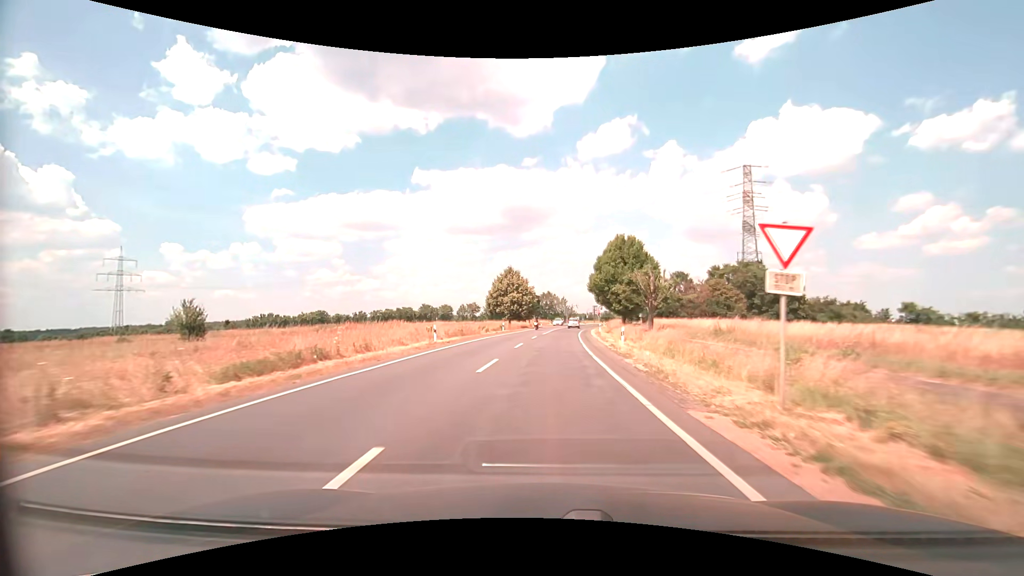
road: secondary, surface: asphalt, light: Day
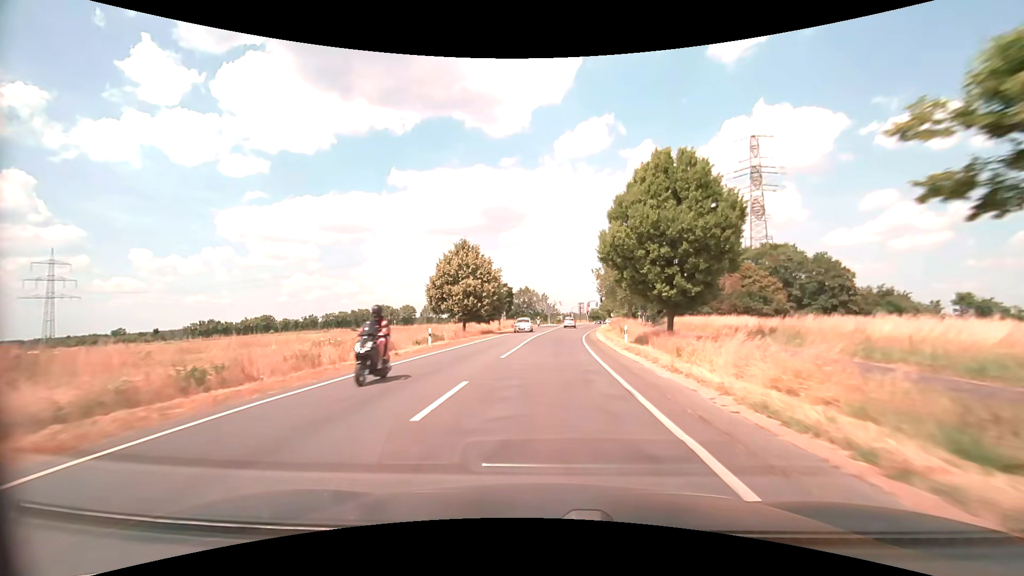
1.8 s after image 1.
(+0.5, +27.9) m; +2°
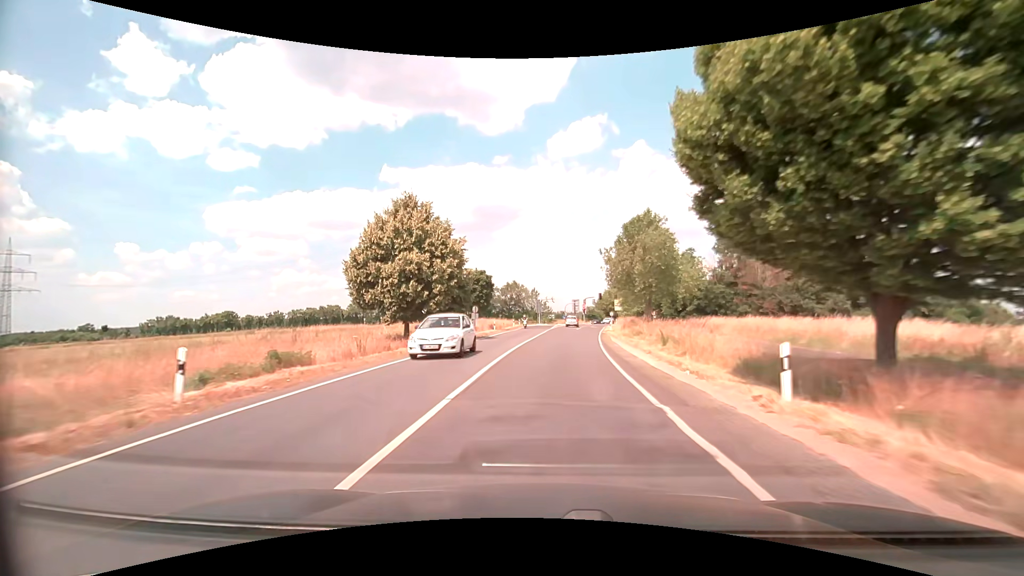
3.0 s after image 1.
(+0.2, +18.2) m; +1°
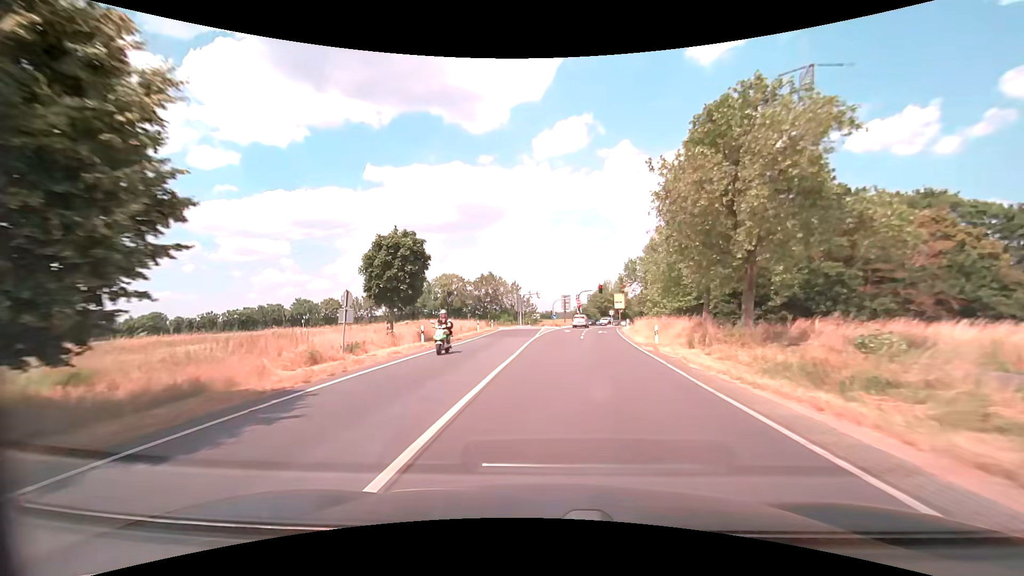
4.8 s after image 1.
(+0.3, +26.6) m; +2°
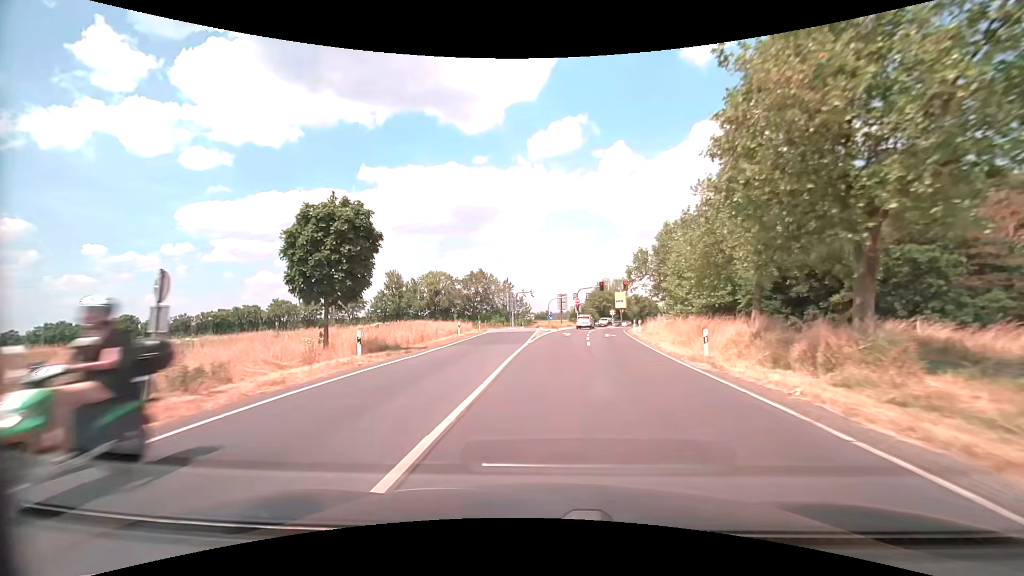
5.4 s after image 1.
(+0.1, +8.5) m; +1°
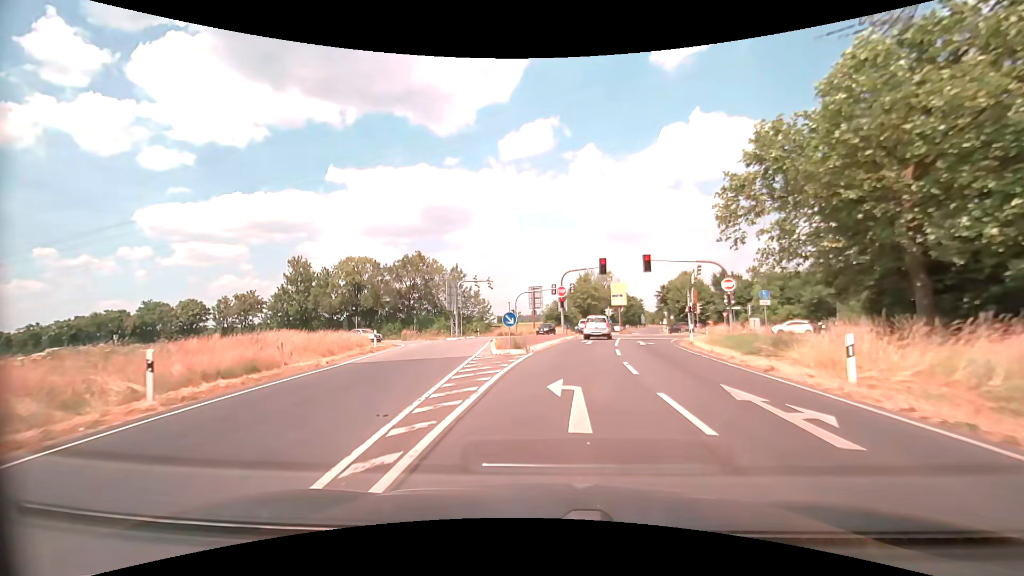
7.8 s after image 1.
(+0.8, +30.1) m; +4°
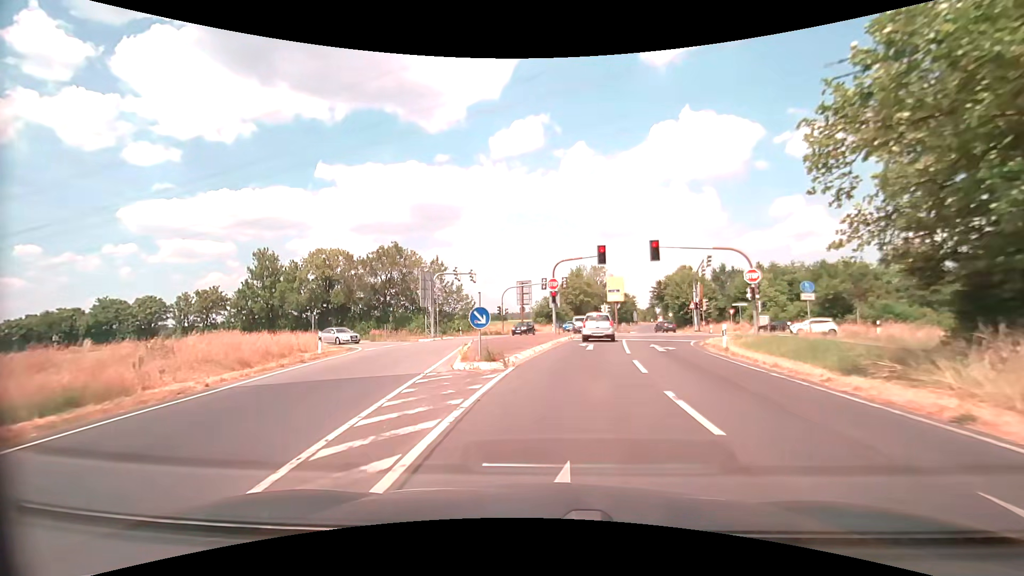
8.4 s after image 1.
(0.0, +6.2) m; +1°
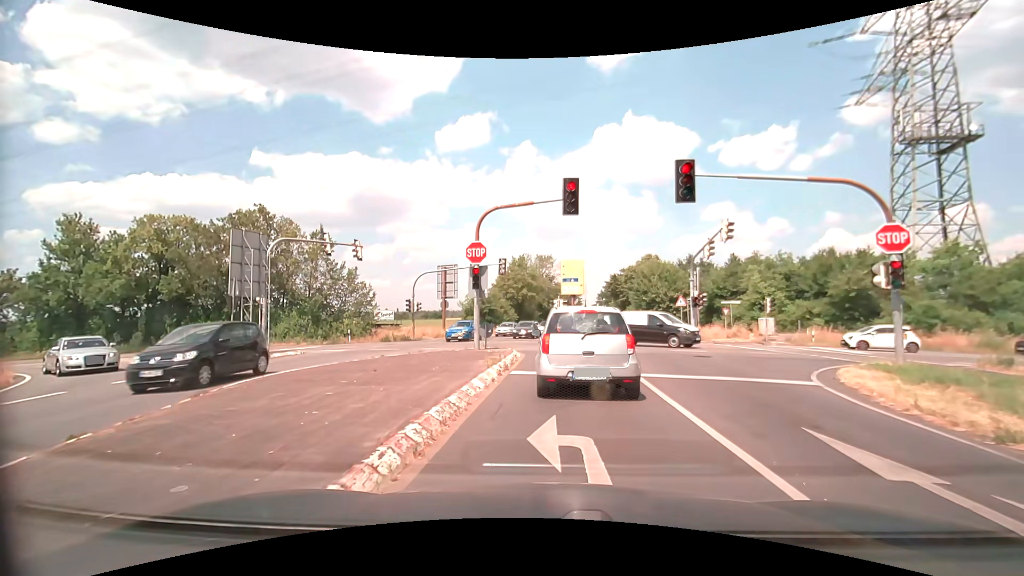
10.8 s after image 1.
(+0.8, +17.3) m; +7°
(0, +10) (0, +20) (-3, +29) (-11, +36) (-20, +39) (-30, +40) (-40, +42) (-50, +43) (-60, +45) (-69, +46) m
